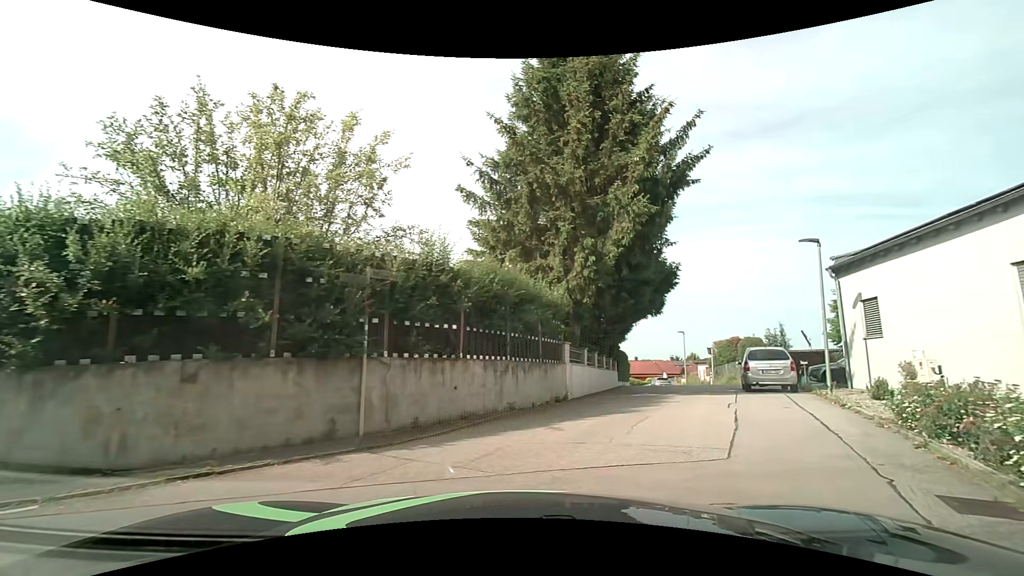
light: Day
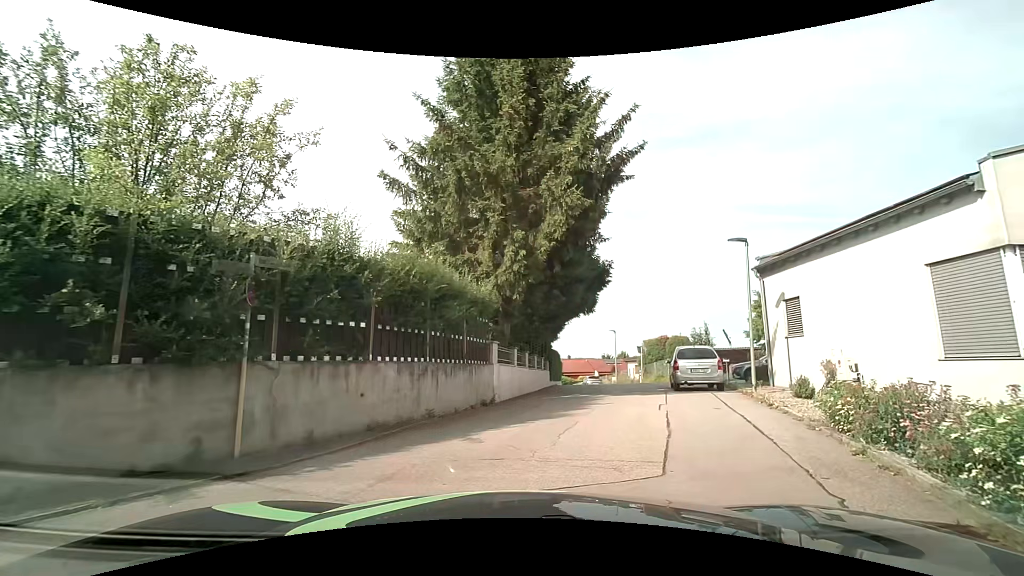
(+0.1, +1.0) m; +8°
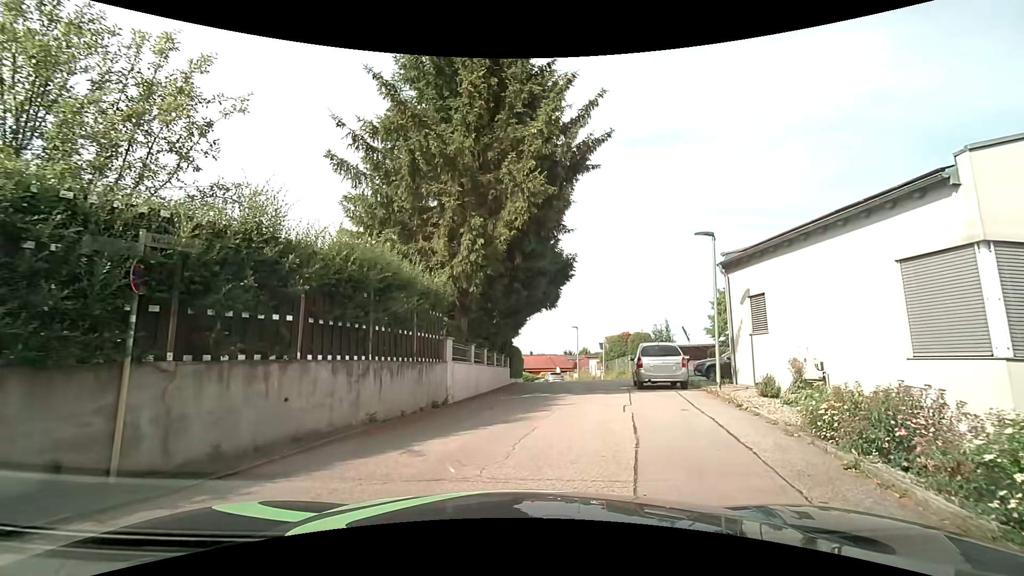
(+0.1, +1.0) m; +6°
